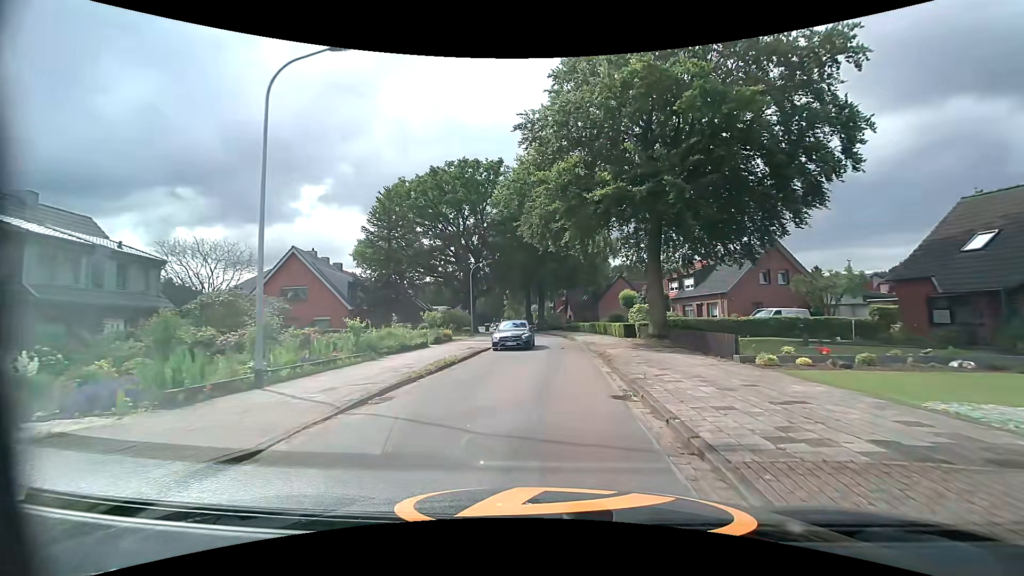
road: residential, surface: asphalt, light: Day
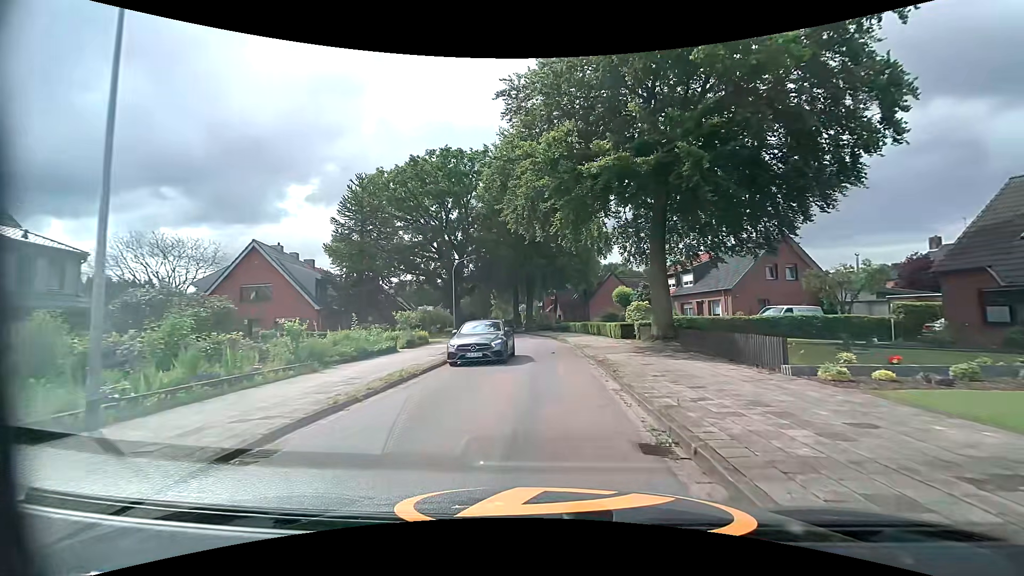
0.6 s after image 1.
(0.0, +3.6) m; 0°
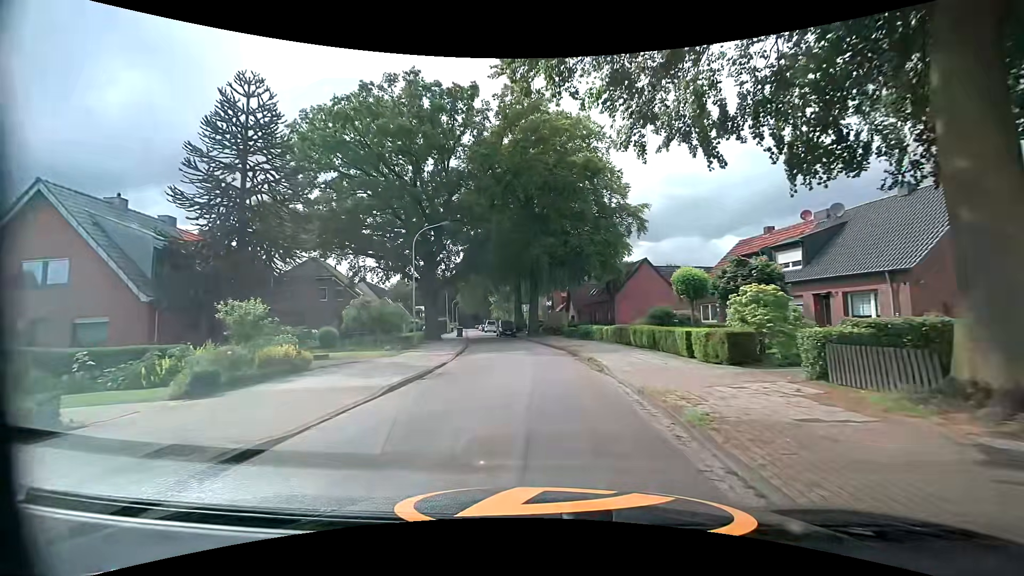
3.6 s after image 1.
(+0.2, +17.0) m; 0°
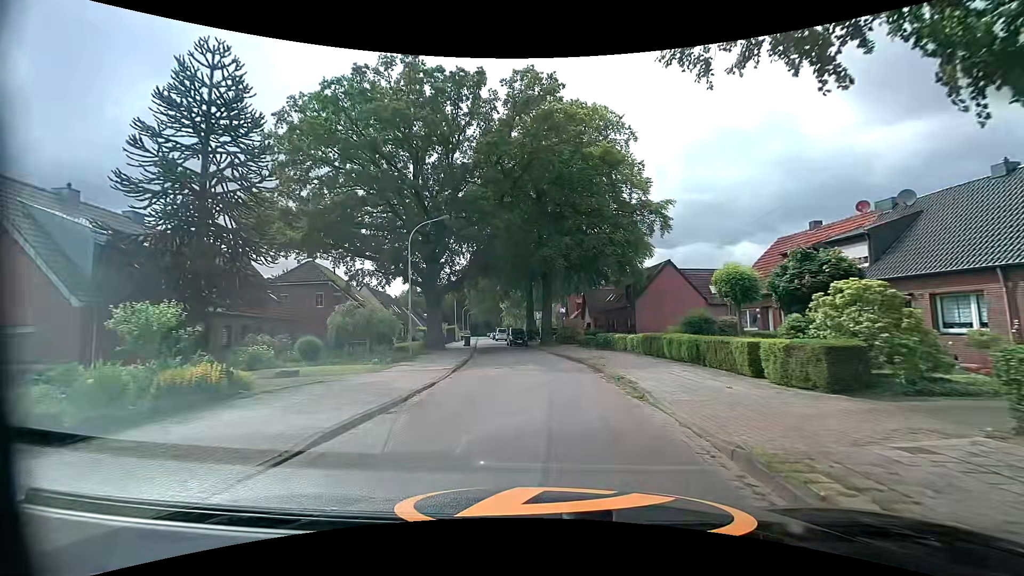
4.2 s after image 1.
(-0.1, +4.0) m; -1°
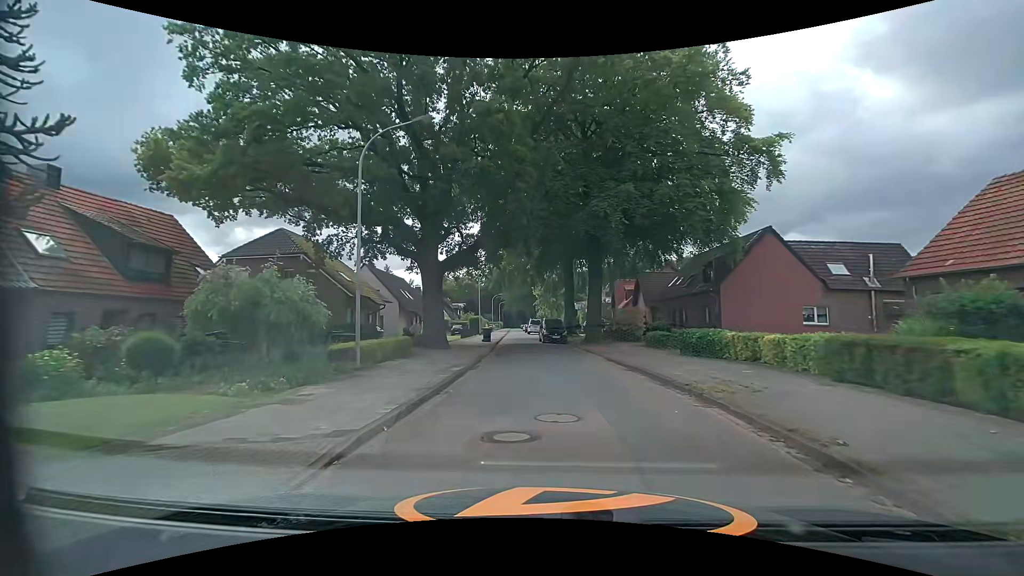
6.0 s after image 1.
(-0.7, +12.3) m; -5°
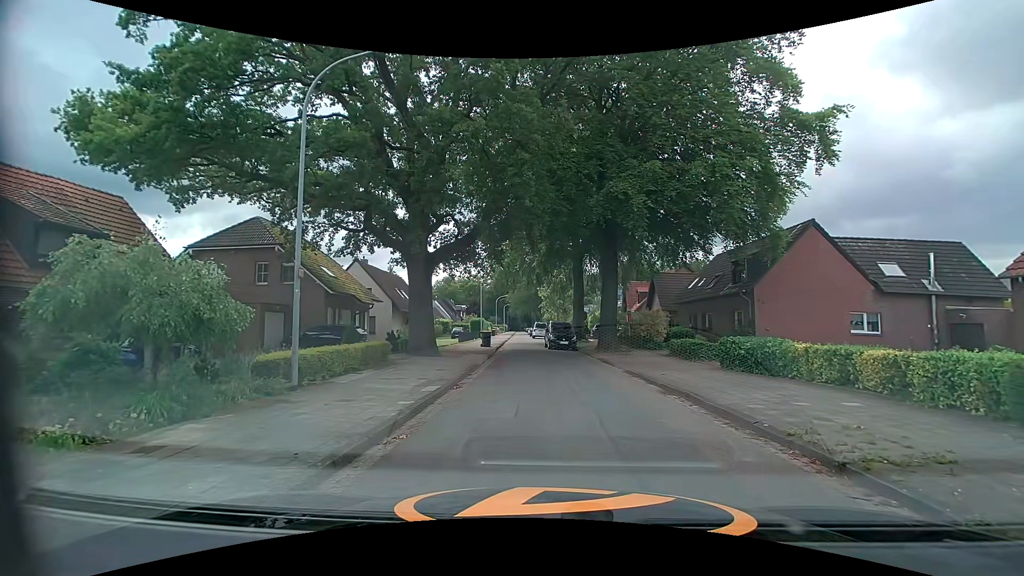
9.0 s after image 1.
(0.0, +2.9) m; +1°
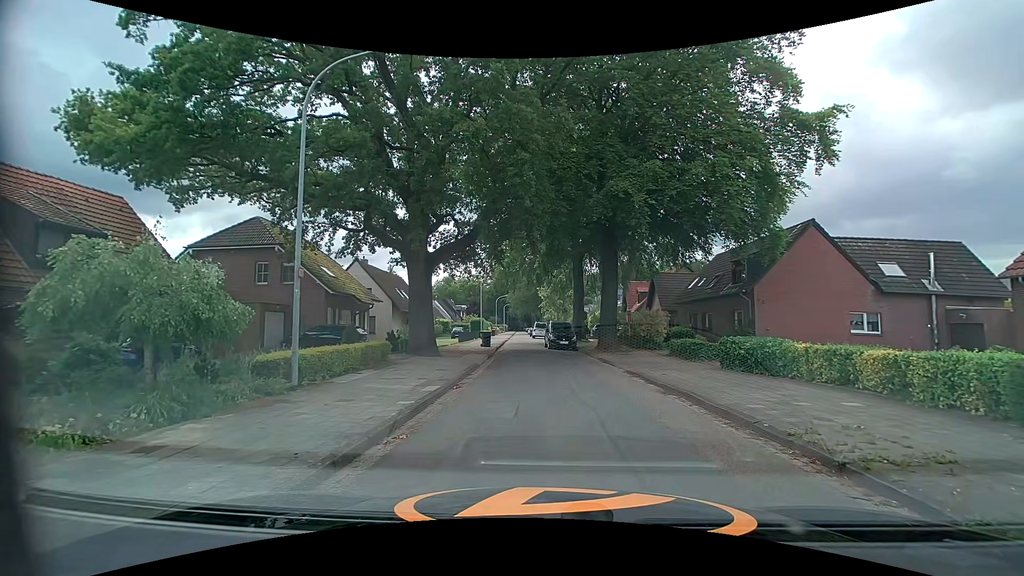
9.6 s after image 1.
(0.0, 0.0) m; 0°
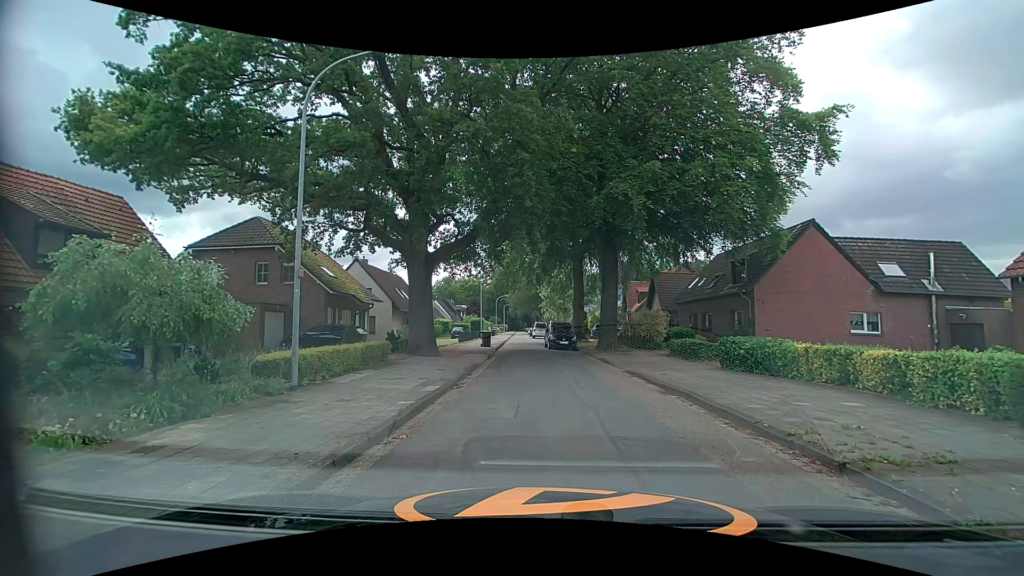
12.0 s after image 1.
(0.0, 0.0) m; 0°
